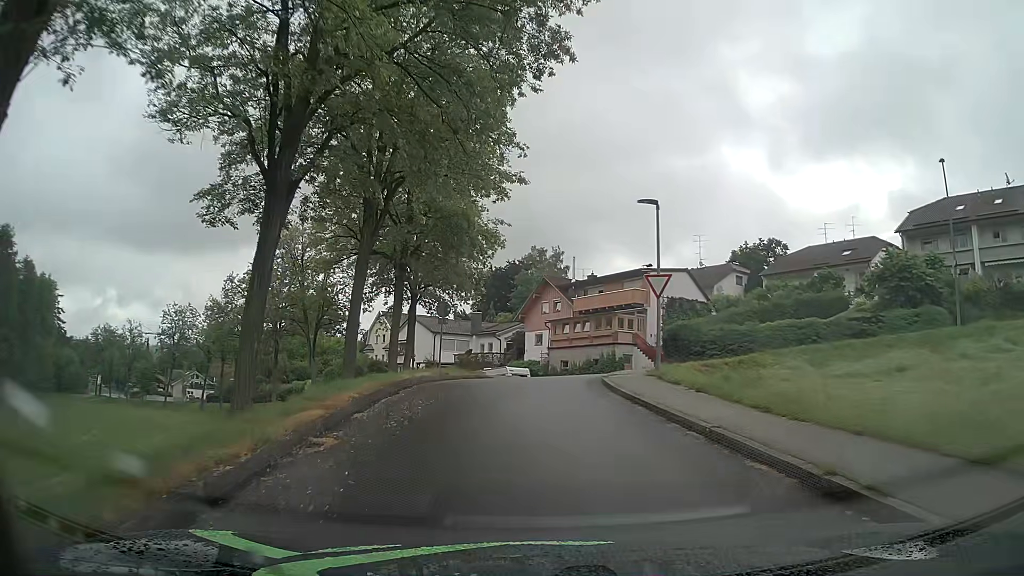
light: Day
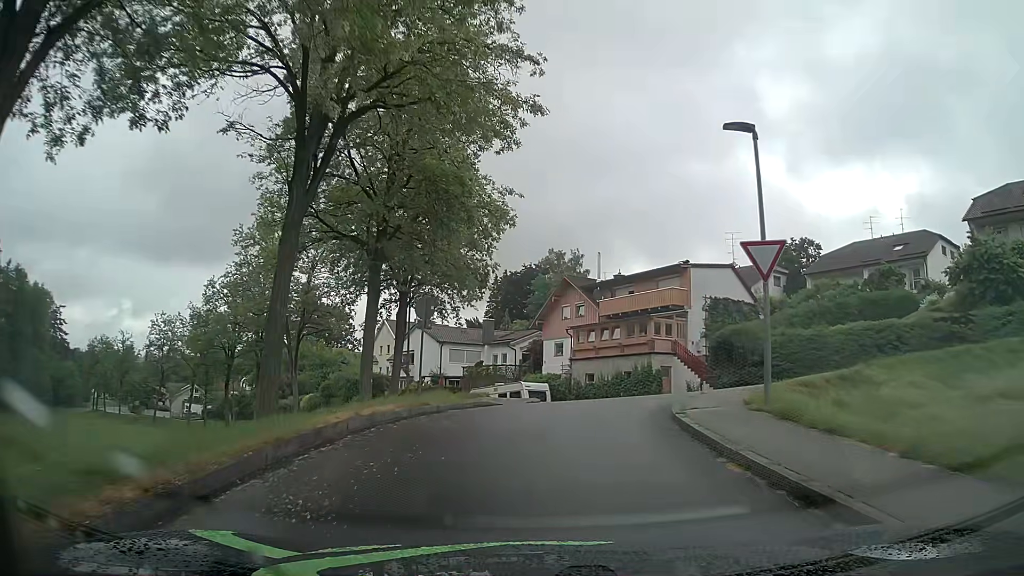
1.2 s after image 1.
(0.0, +7.8) m; -1°
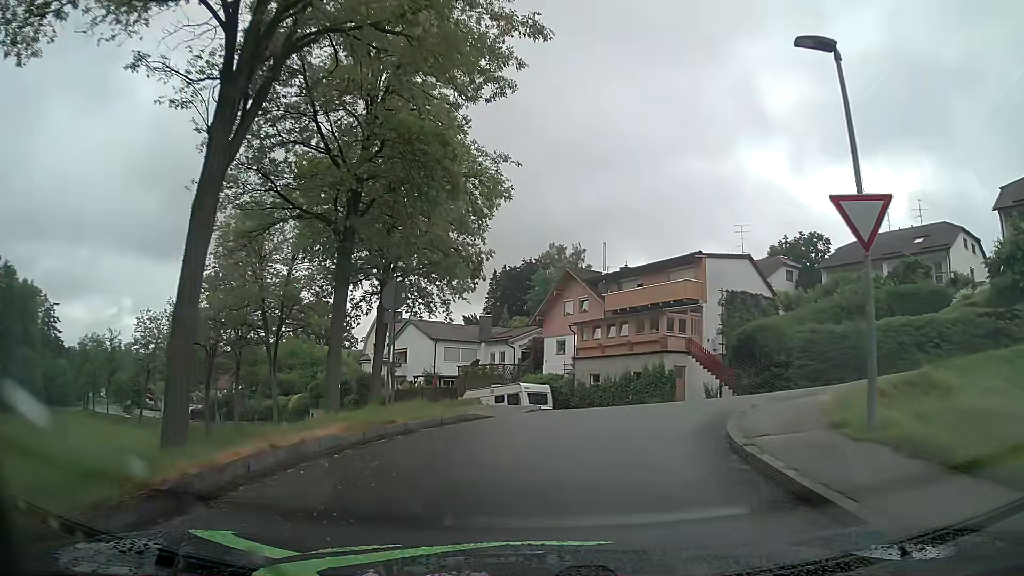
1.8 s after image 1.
(0.0, +3.8) m; 0°
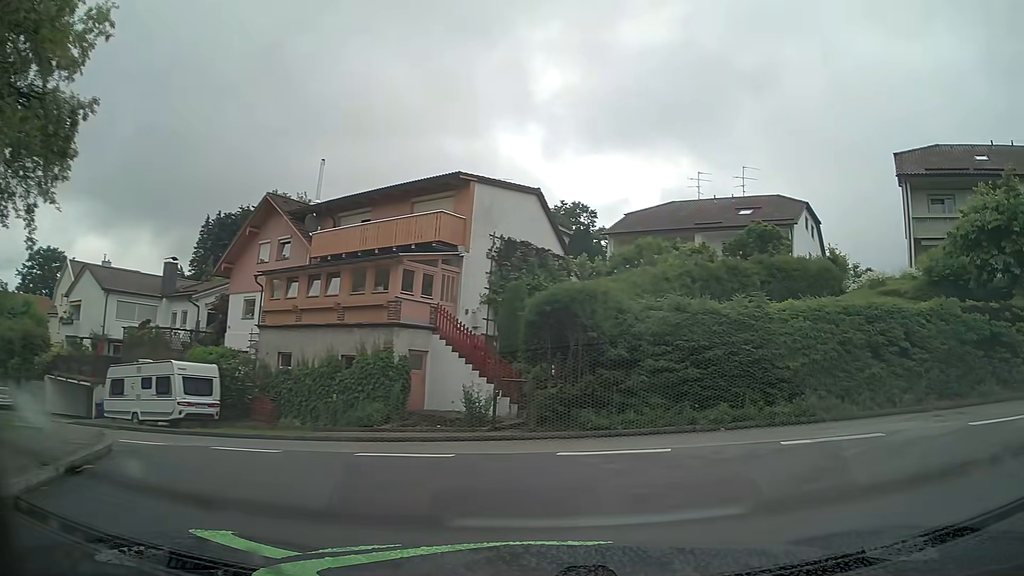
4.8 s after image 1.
(+1.7, +13.9) m; +23°
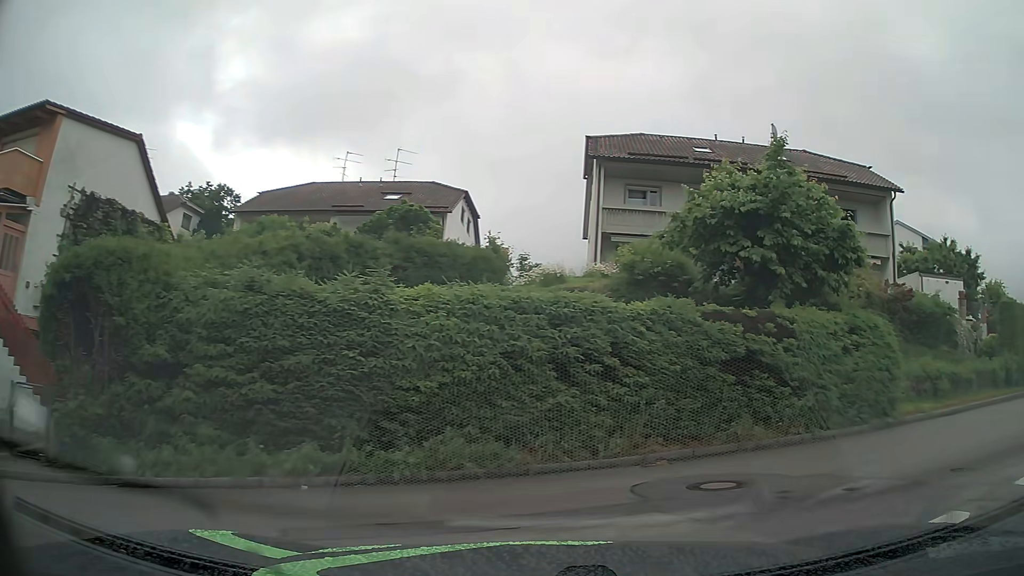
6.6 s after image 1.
(+1.6, +6.0) m; +31°
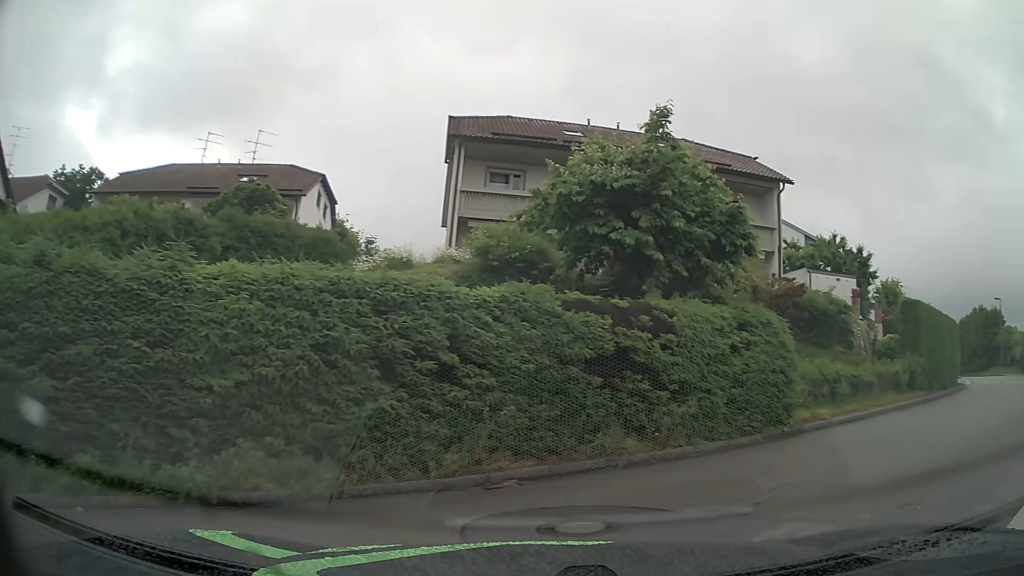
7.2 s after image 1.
(+0.2, +2.1) m; +13°
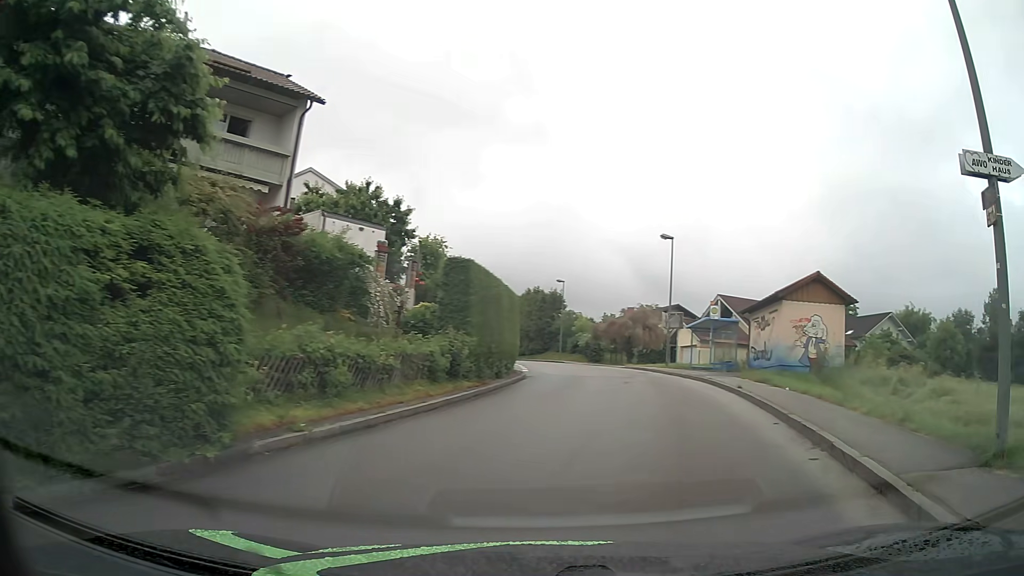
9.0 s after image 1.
(+2.1, +6.3) m; +39°
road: unclassified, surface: asphalt
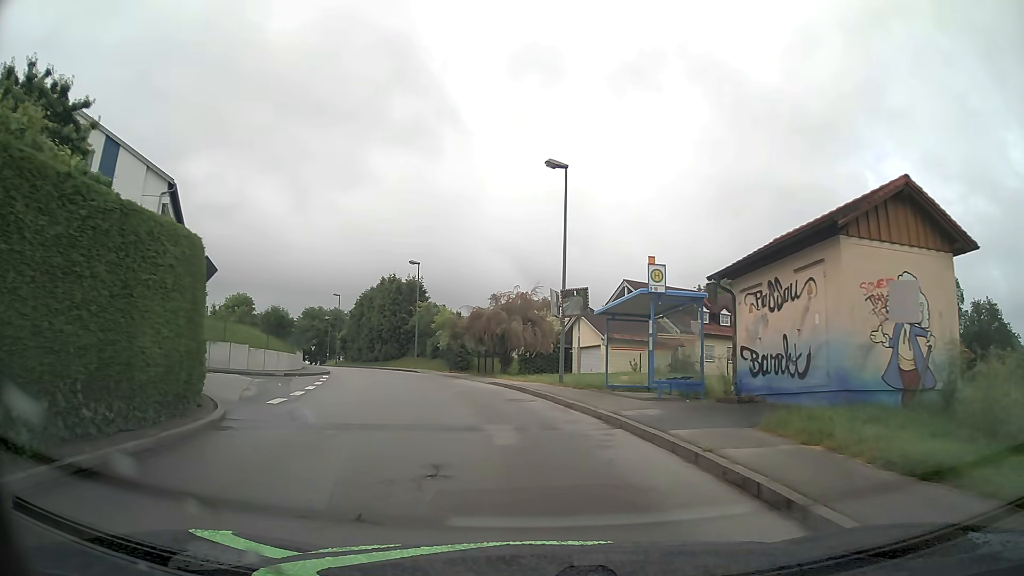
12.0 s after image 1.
(+2.8, +17.0) m; +10°
(-1, +10) (-2, +20) (-5, +30) (-8, +39) (-12, +48) (-17, +57) (-22, +65) (-27, +74) (-31, +83) (-35, +93) m
